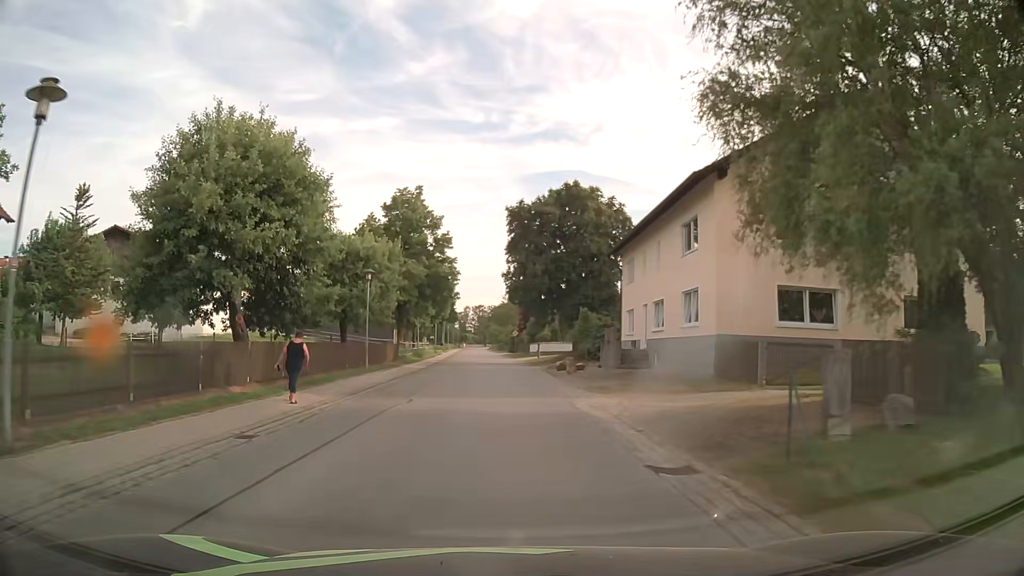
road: secondary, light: Day
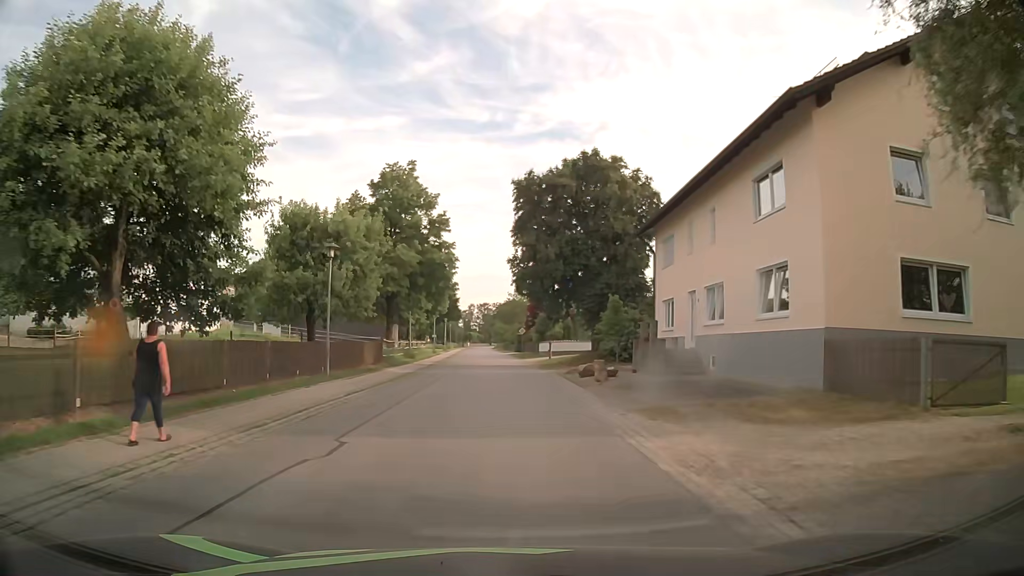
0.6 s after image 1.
(0.0, +7.6) m; 0°
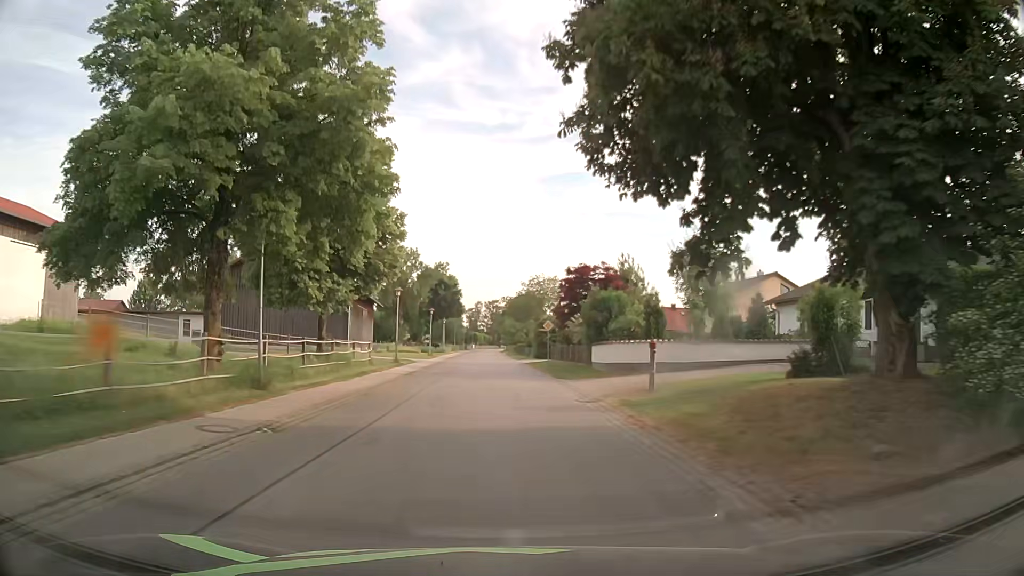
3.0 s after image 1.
(-0.4, +30.4) m; -1°
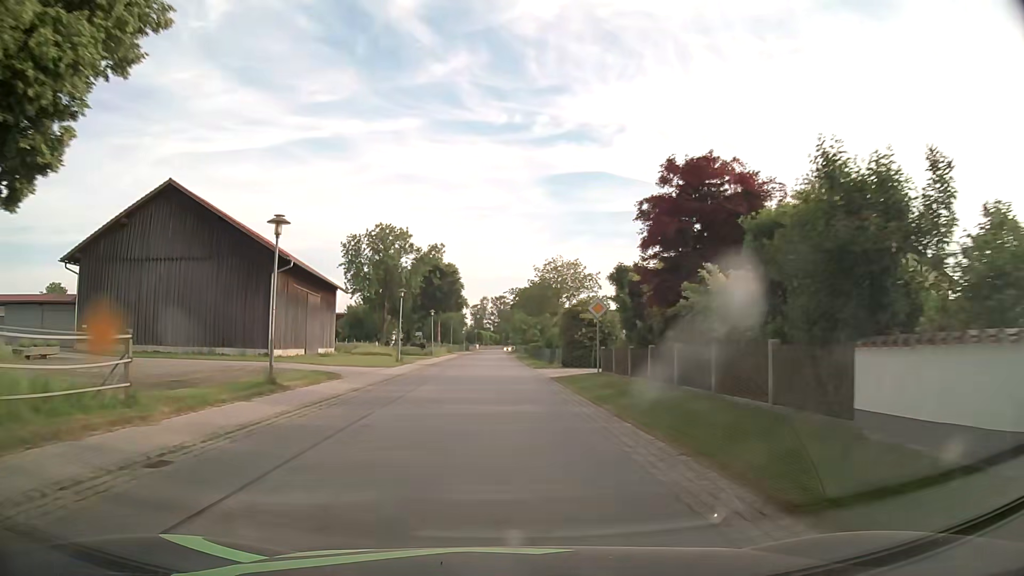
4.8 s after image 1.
(-0.1, +22.8) m; -1°
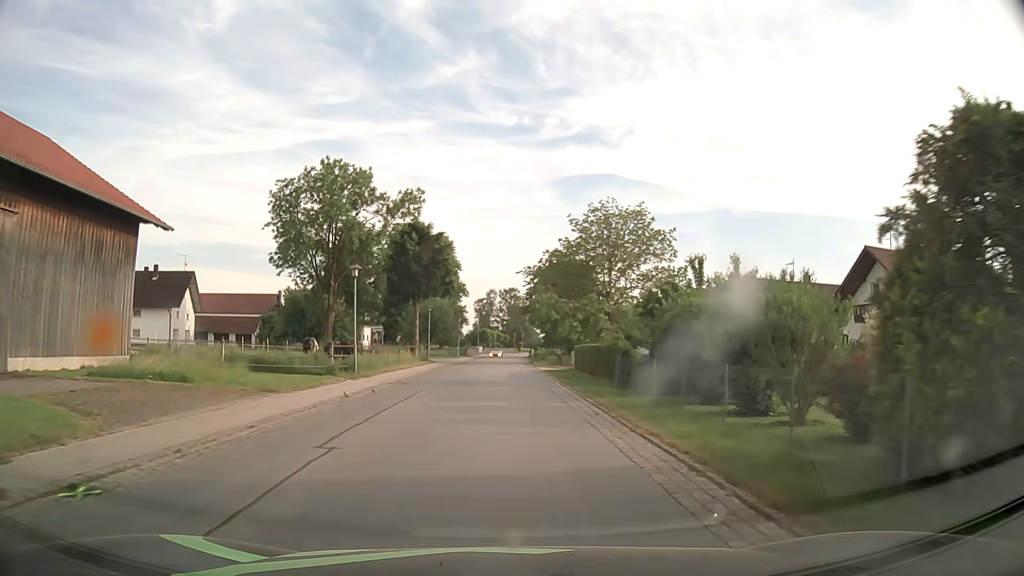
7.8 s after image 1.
(-0.3, +38.0) m; 0°
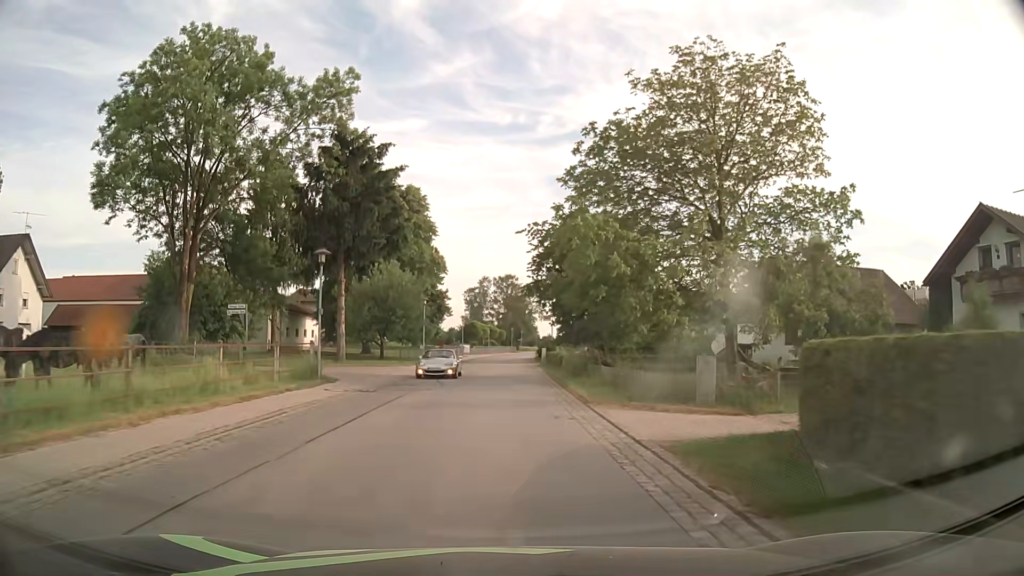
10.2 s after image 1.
(+0.1, +30.4) m; 0°
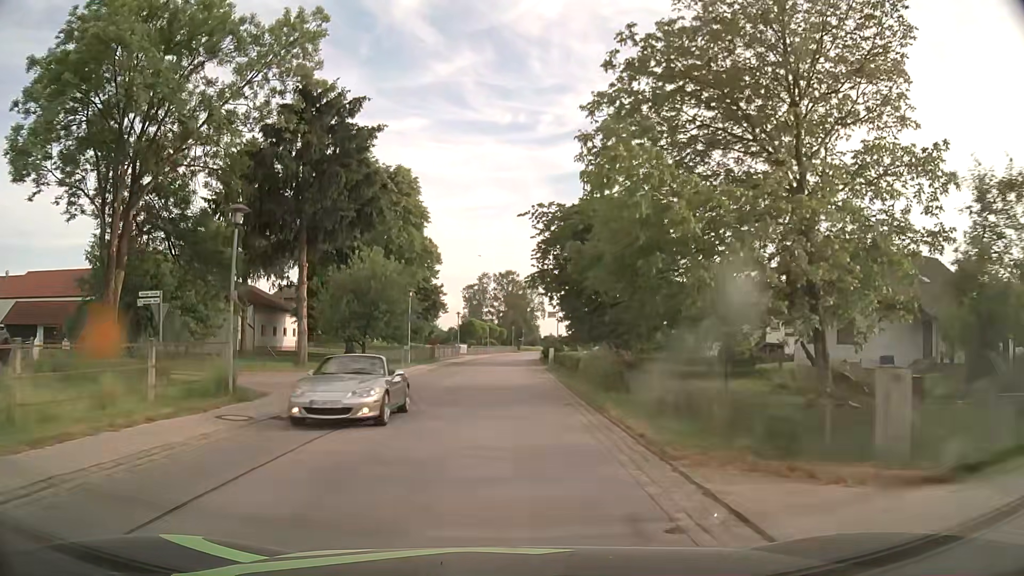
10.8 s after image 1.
(0.0, +7.6) m; 0°
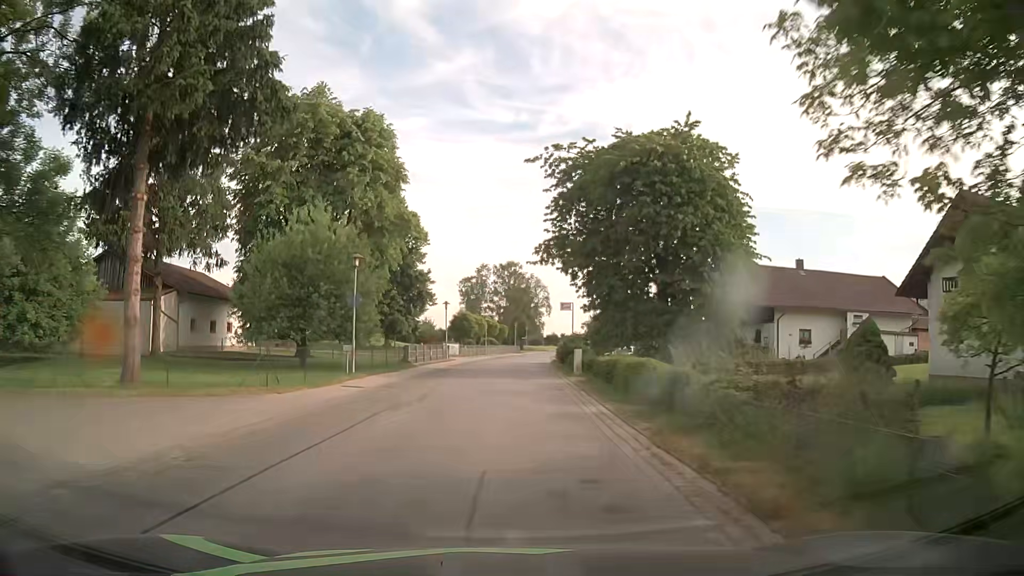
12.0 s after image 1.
(0.0, +15.2) m; 0°
(0, +10) (0, +20) (+1, +30) (+1, +40) (+1, +50) (+2, +60) (+3, +70) (+4, +80) (+6, +90) (+7, +100) m
